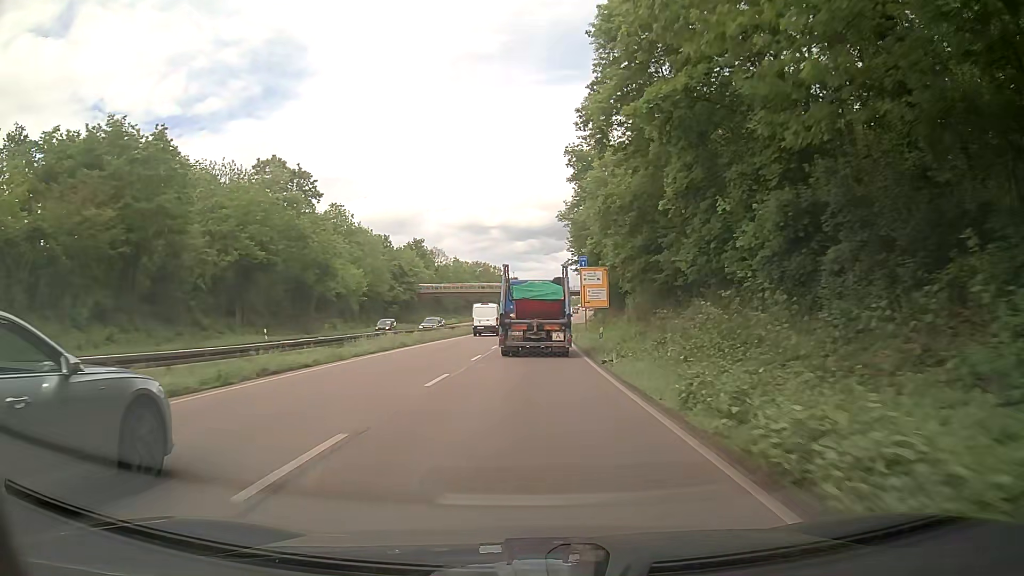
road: trunk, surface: asphalt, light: Day
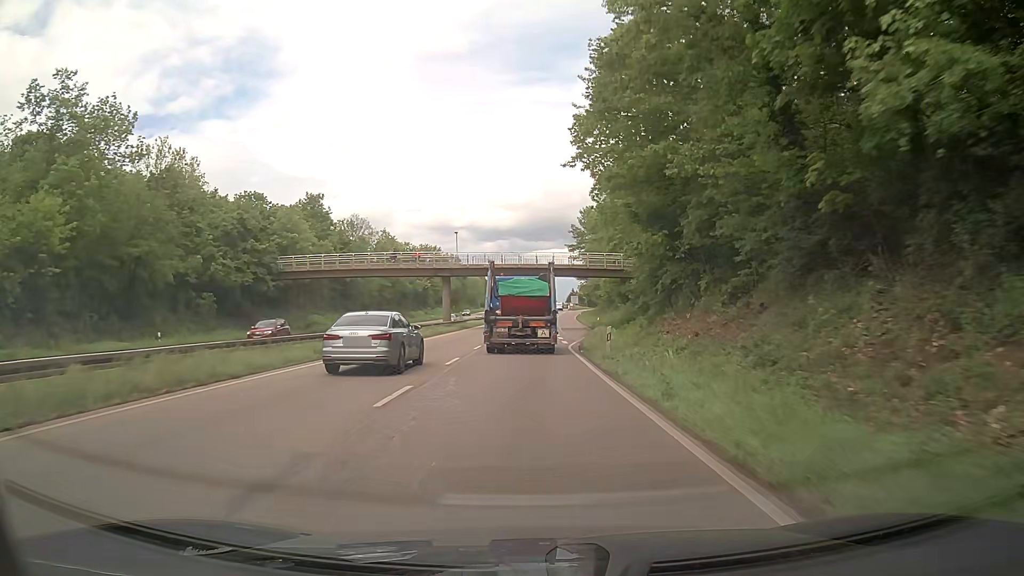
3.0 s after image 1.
(+1.6, +57.2) m; +2°
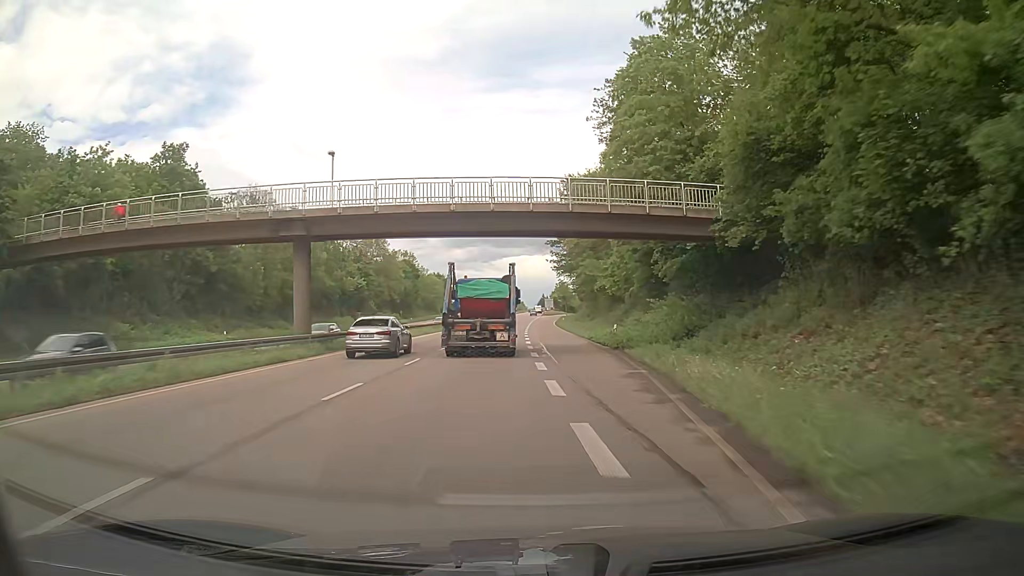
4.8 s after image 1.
(+1.3, +34.7) m; +3°
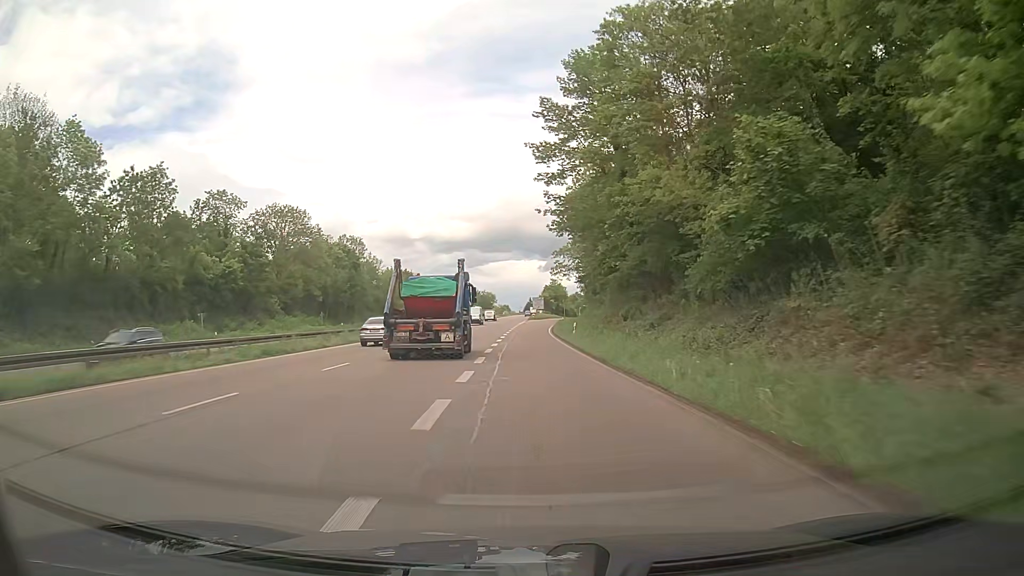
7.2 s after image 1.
(+1.1, +47.0) m; +1°
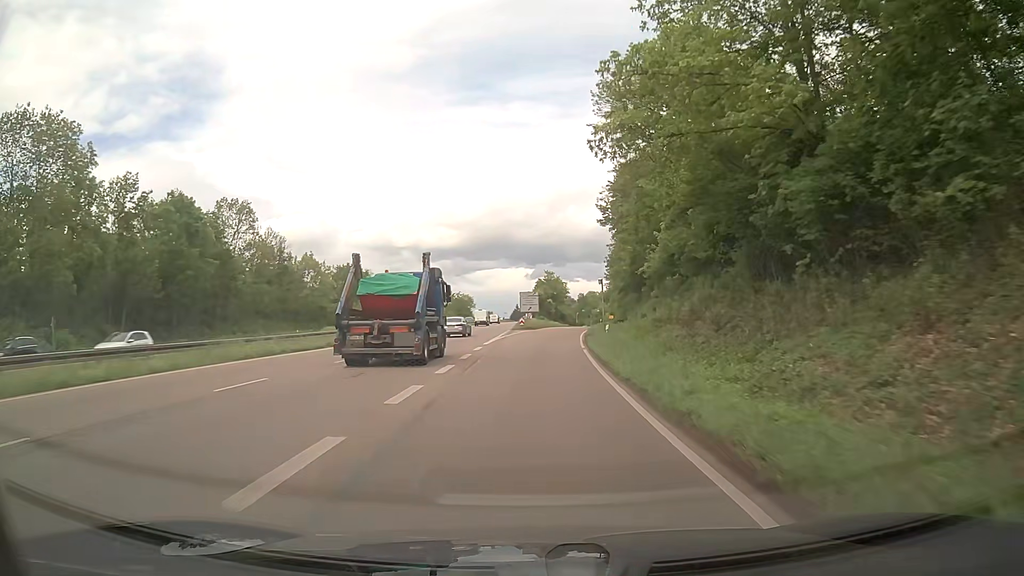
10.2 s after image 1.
(+0.2, +59.1) m; +1°
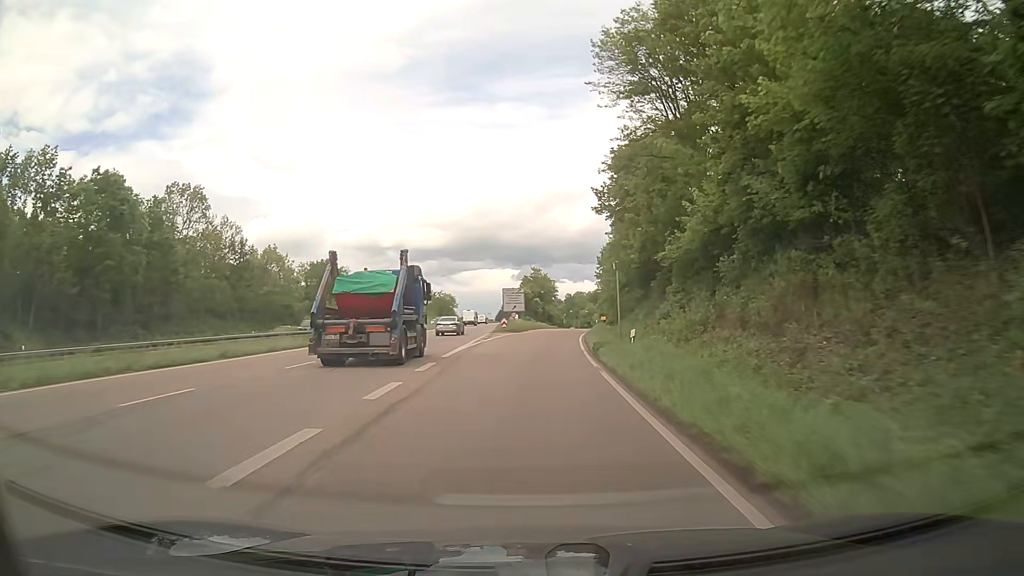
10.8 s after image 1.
(+0.2, +11.8) m; +1°
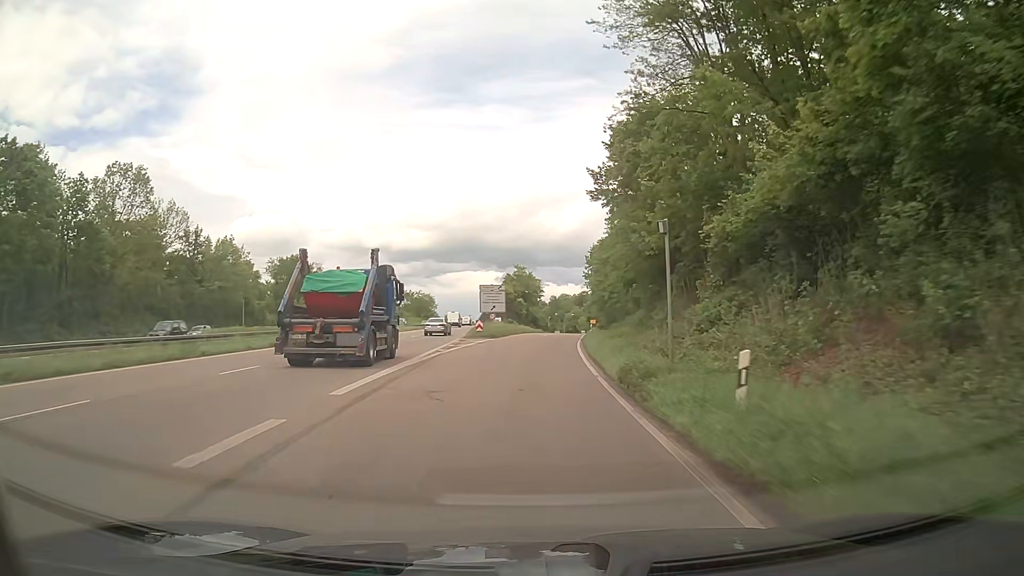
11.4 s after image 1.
(+0.1, +11.8) m; +1°
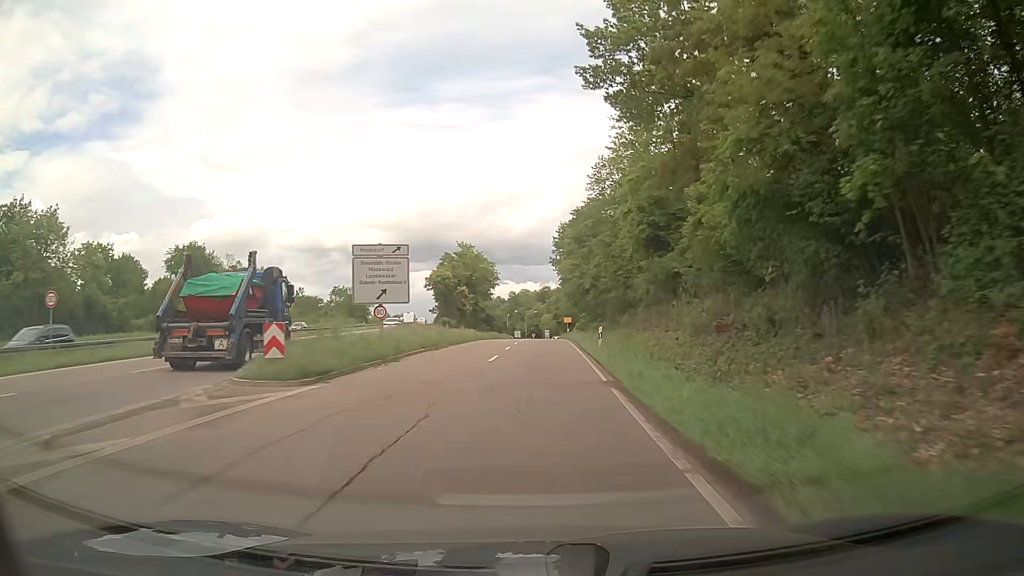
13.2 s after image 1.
(+1.2, +34.1) m; +3°
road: trunk_link
(0, +10) (0, +20) (+1, +30) (+1, +40) (+1, +50) (+2, +60) (+2, +70) (+2, +80) (+3, +90) (+3, +100) m
